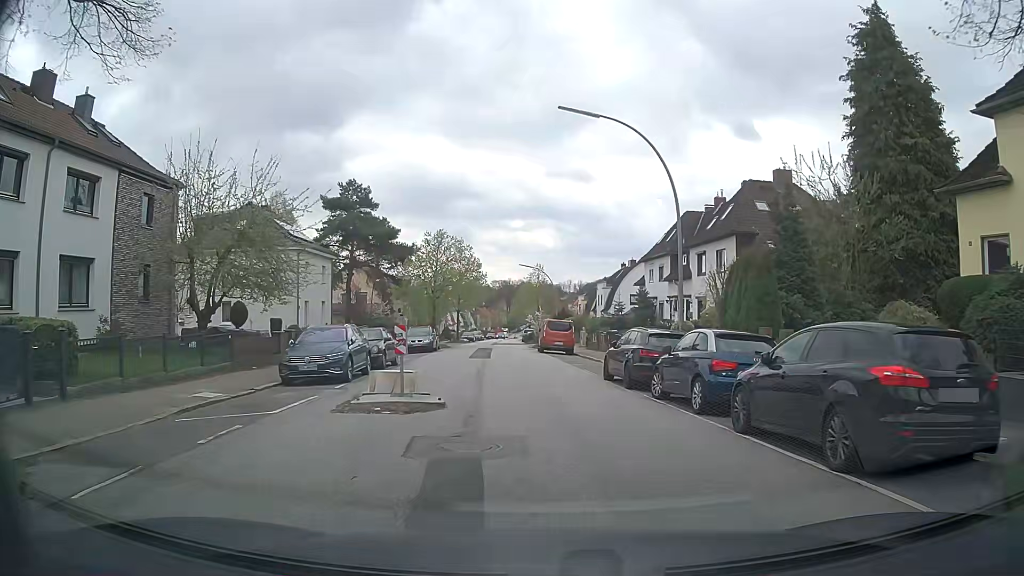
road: tertiary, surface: asphalt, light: Day
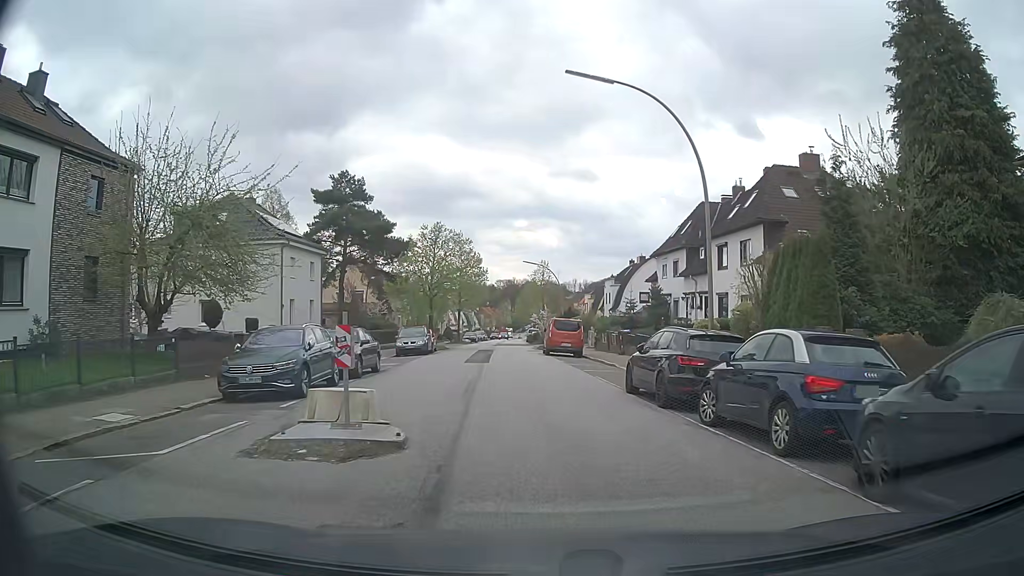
(0.0, +3.8) m; -1°
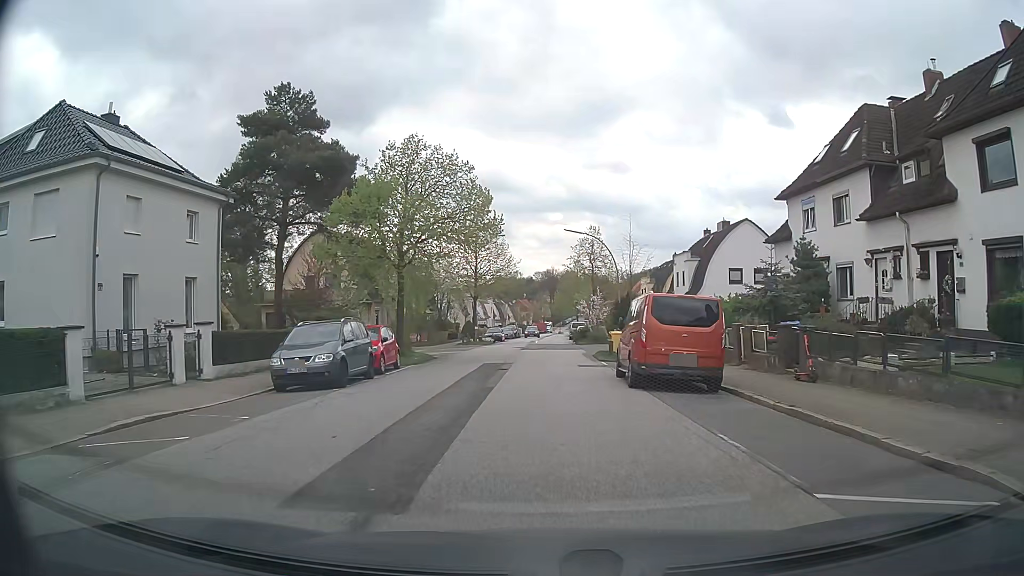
(-0.5, +22.0) m; -3°
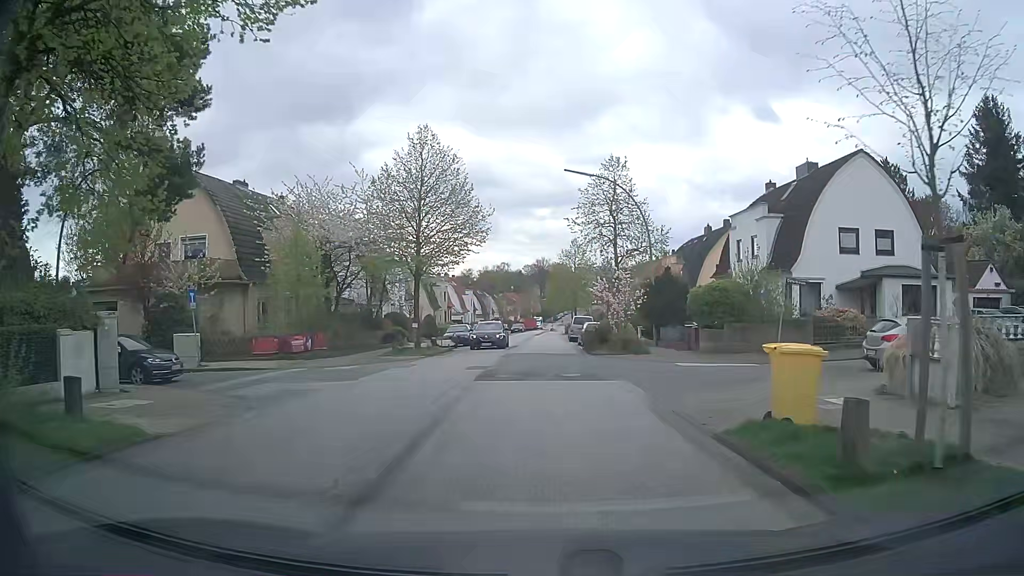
(+0.1, +21.4) m; +1°
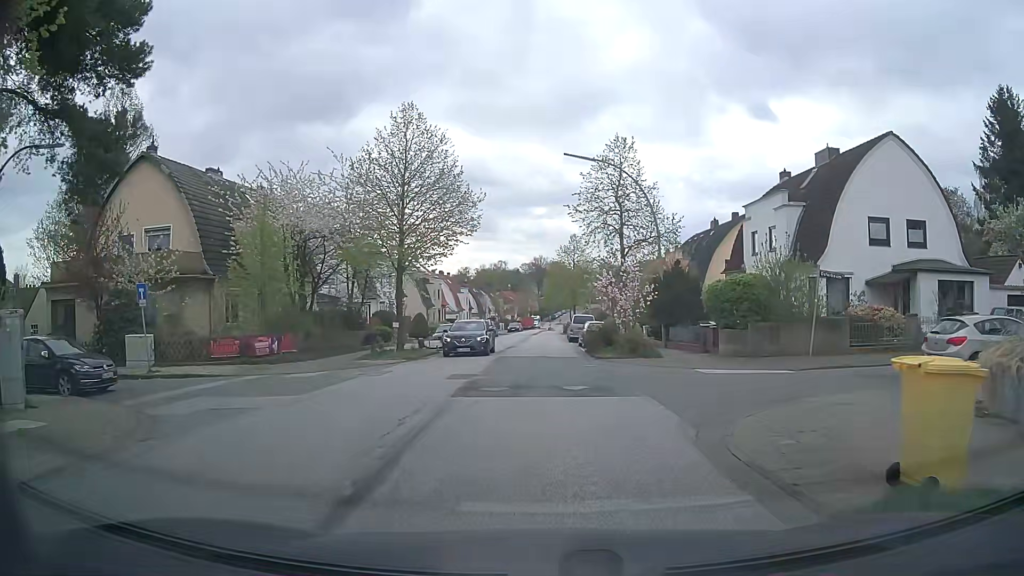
(0.0, +3.3) m; +2°
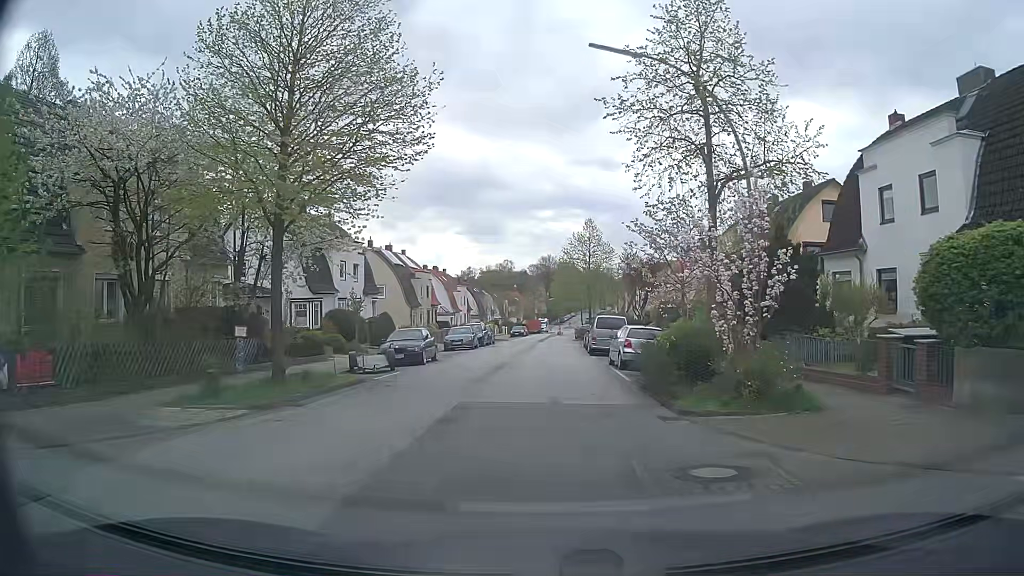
(-0.4, +14.4) m; -3°
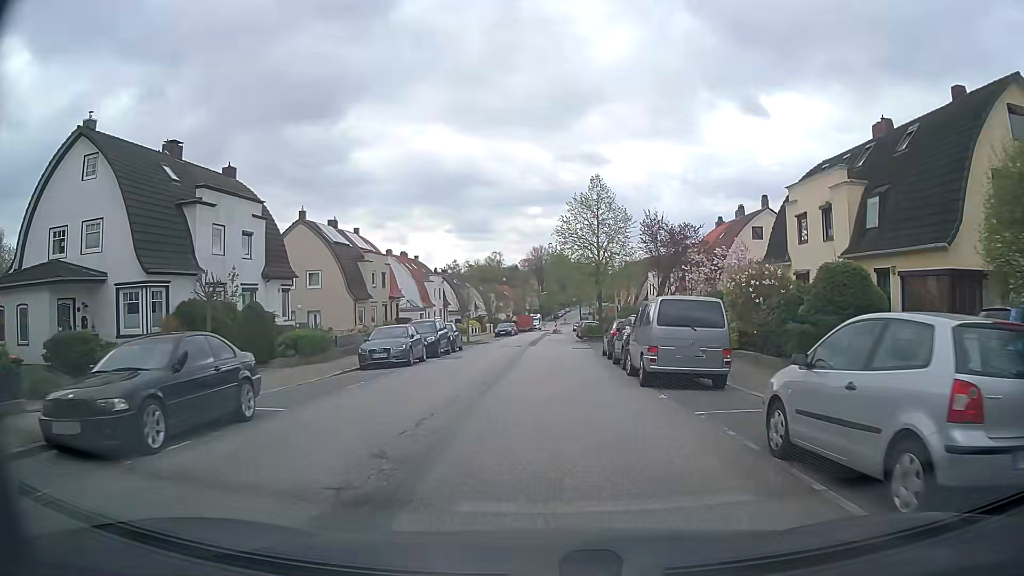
(+0.3, +18.0) m; +1°
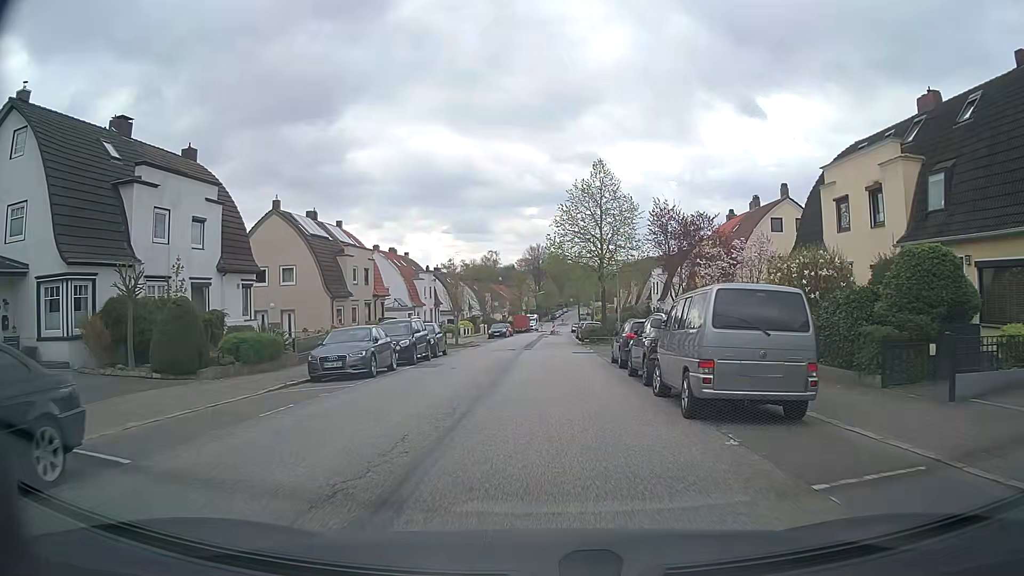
(+0.1, +4.7) m; +1°
(0, +10) (0, +20) (0, +30) (-1, +40) (-2, +50) (-2, +60) (-2, +70) (-2, +80) (0, +90) (+1, +100) m
